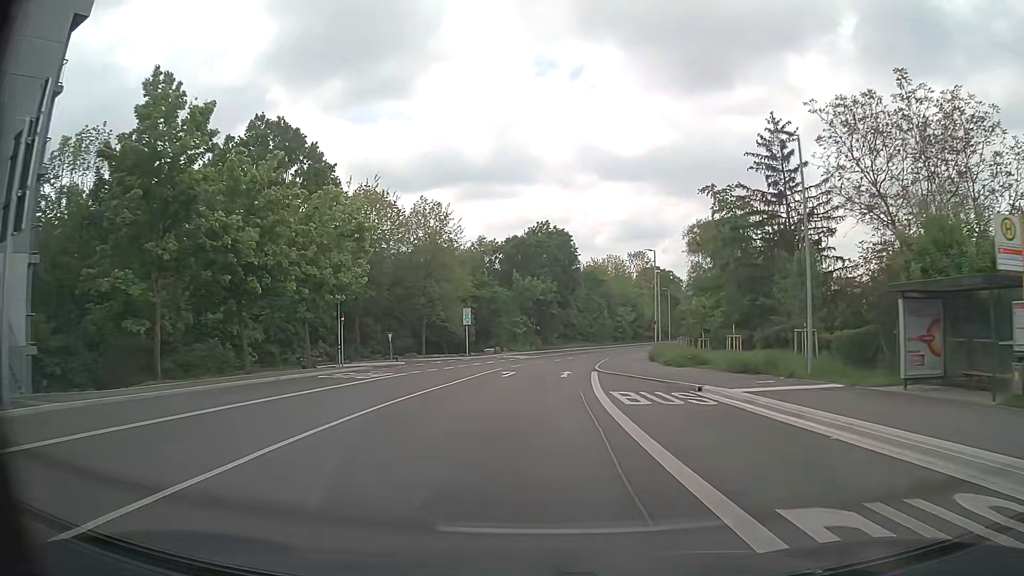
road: secondary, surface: asphalt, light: Day
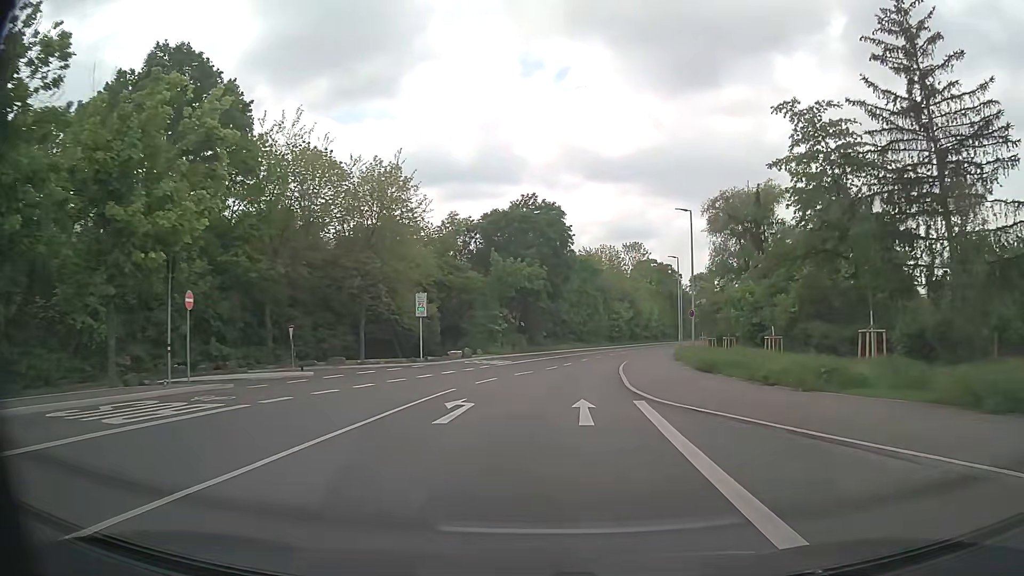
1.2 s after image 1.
(+0.2, +16.5) m; +1°
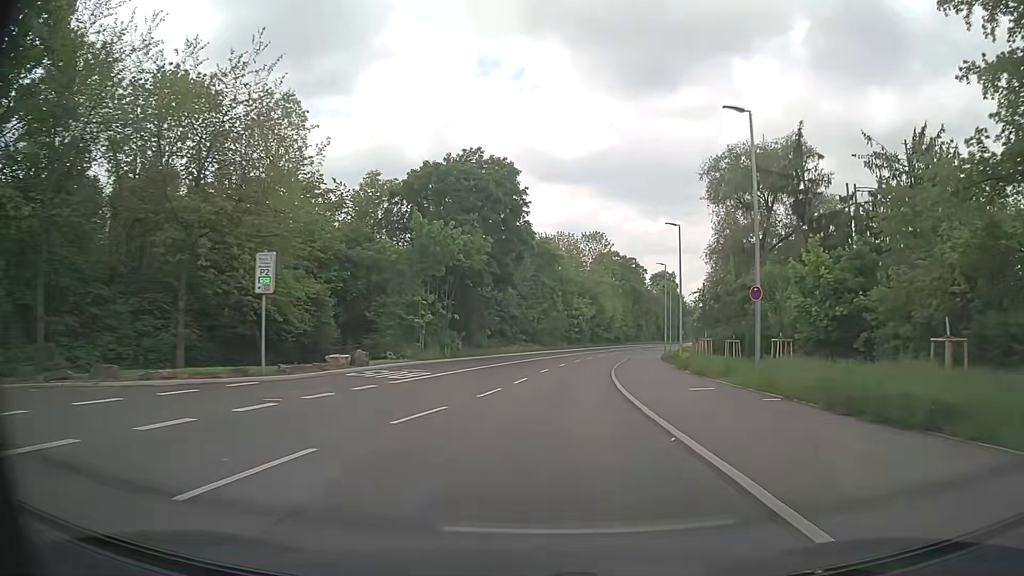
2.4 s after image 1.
(+0.7, +17.2) m; +5°
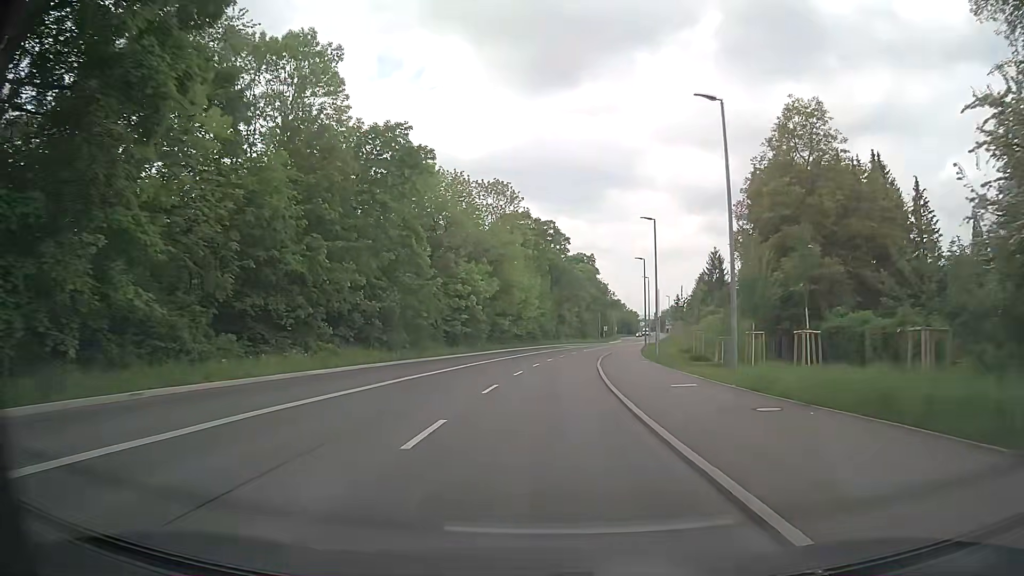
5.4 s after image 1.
(+3.3, +41.2) m; +9°
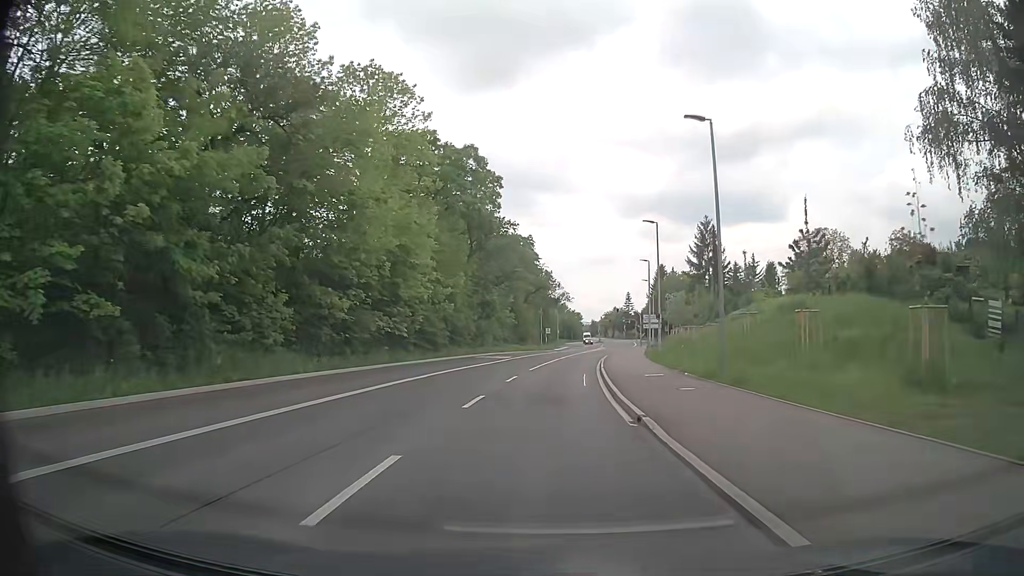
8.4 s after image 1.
(+1.7, +39.1) m; +5°
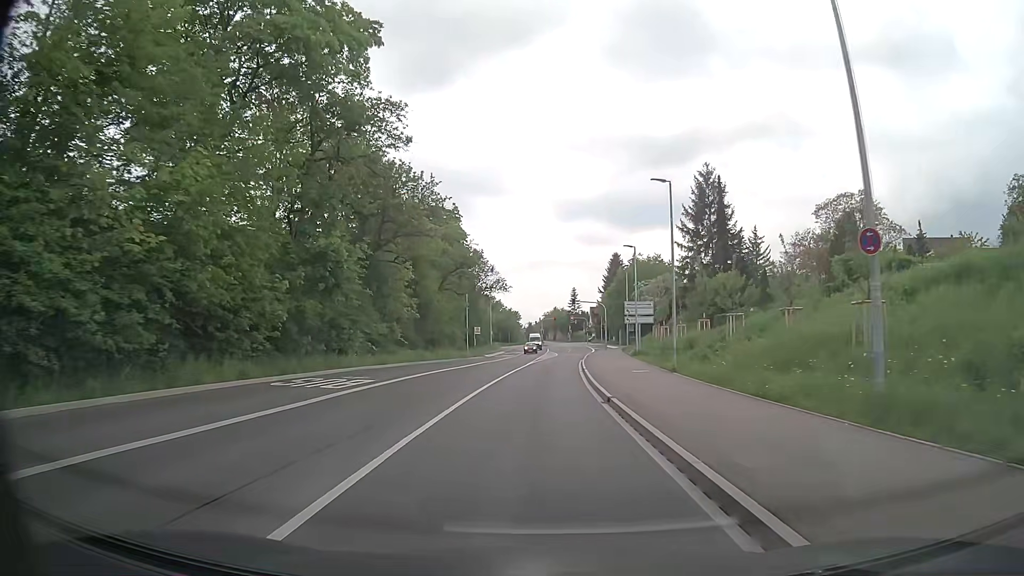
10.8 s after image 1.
(+1.8, +30.6) m; +6°
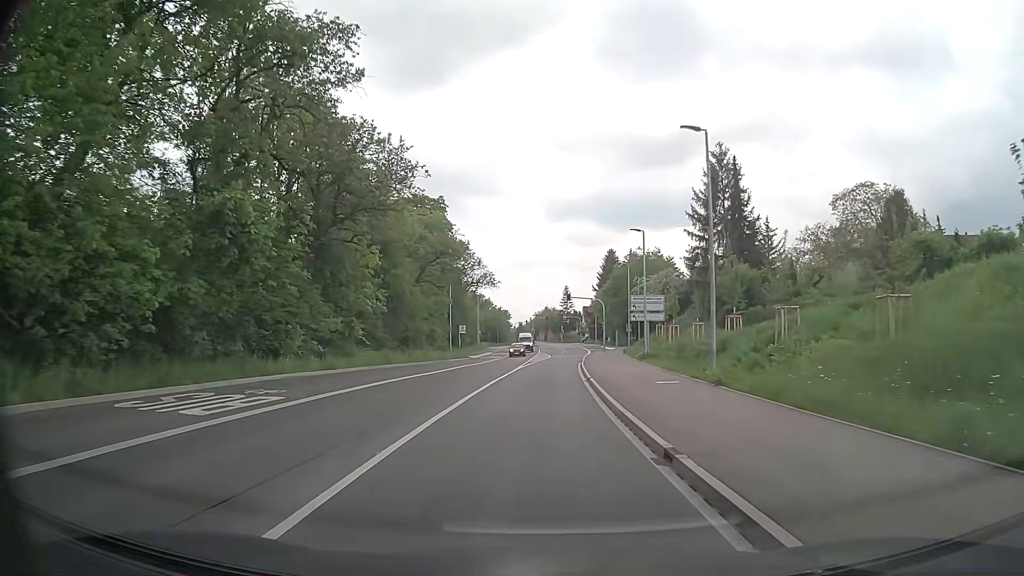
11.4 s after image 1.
(0.0, +7.7) m; +1°
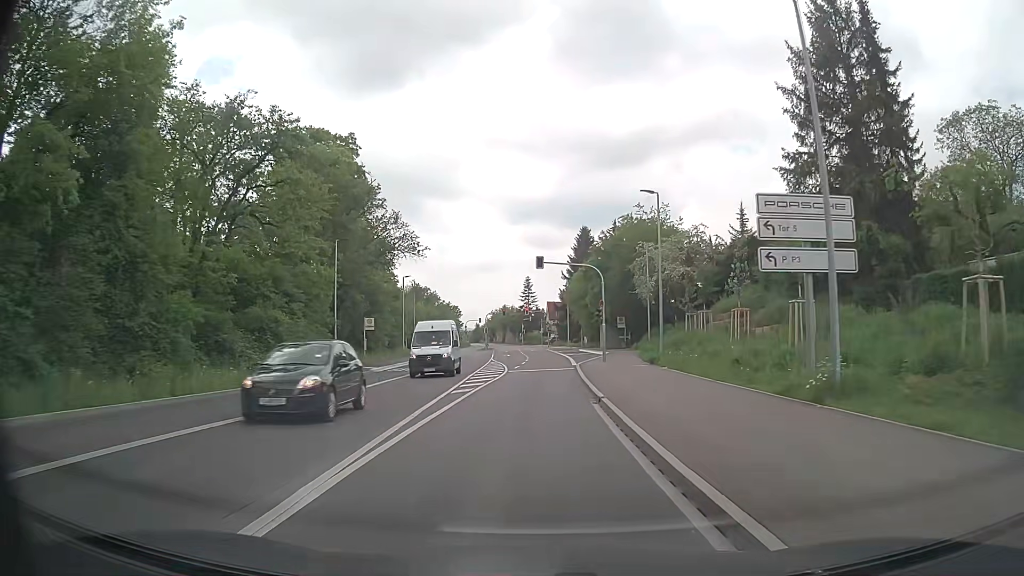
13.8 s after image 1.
(+1.0, +30.8) m; +4°
